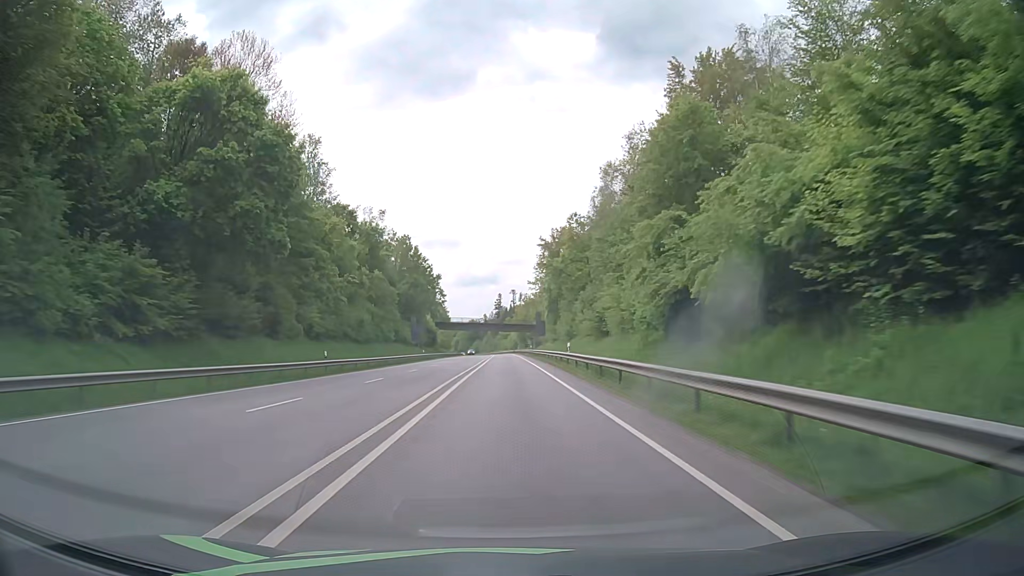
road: primary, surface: asphalt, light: Day
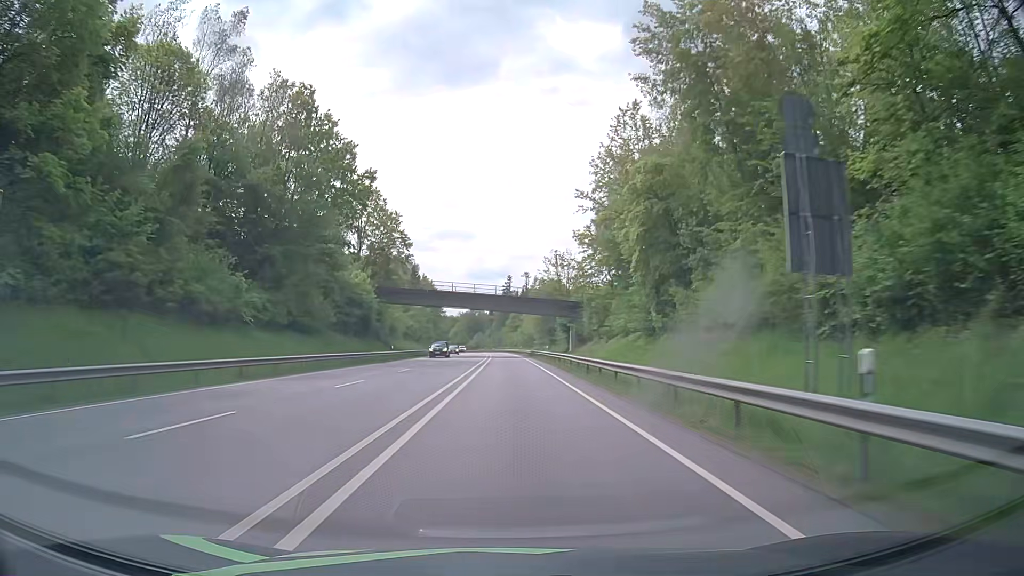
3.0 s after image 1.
(-0.4, +77.9) m; -1°
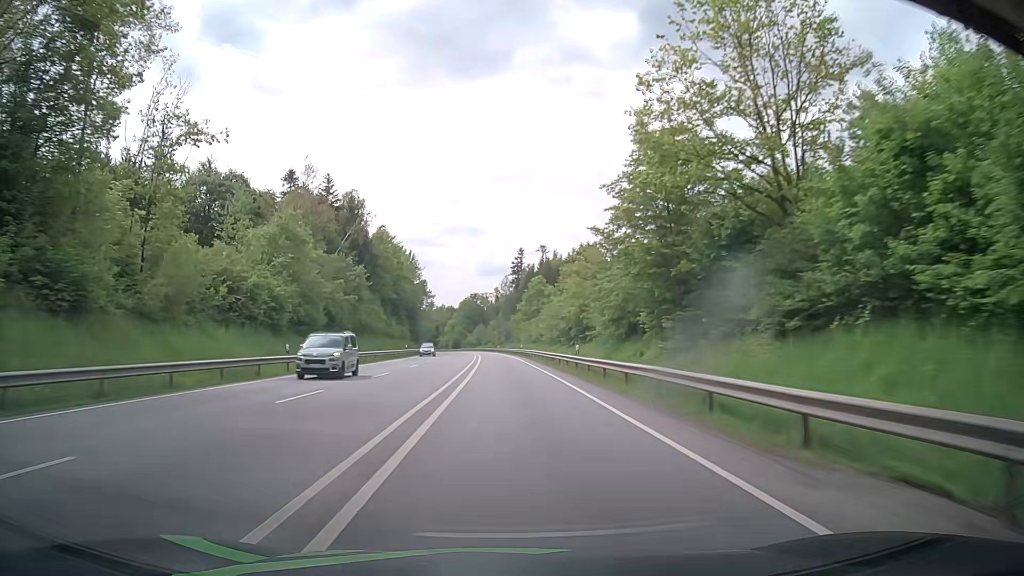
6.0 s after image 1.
(-0.5, +78.3) m; -1°
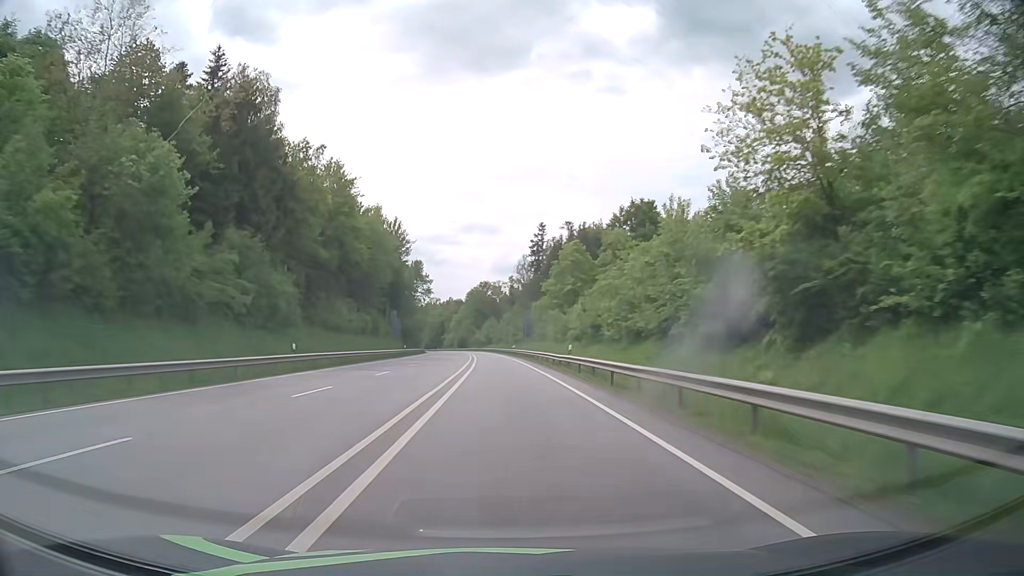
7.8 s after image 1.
(-0.7, +46.8) m; -1°
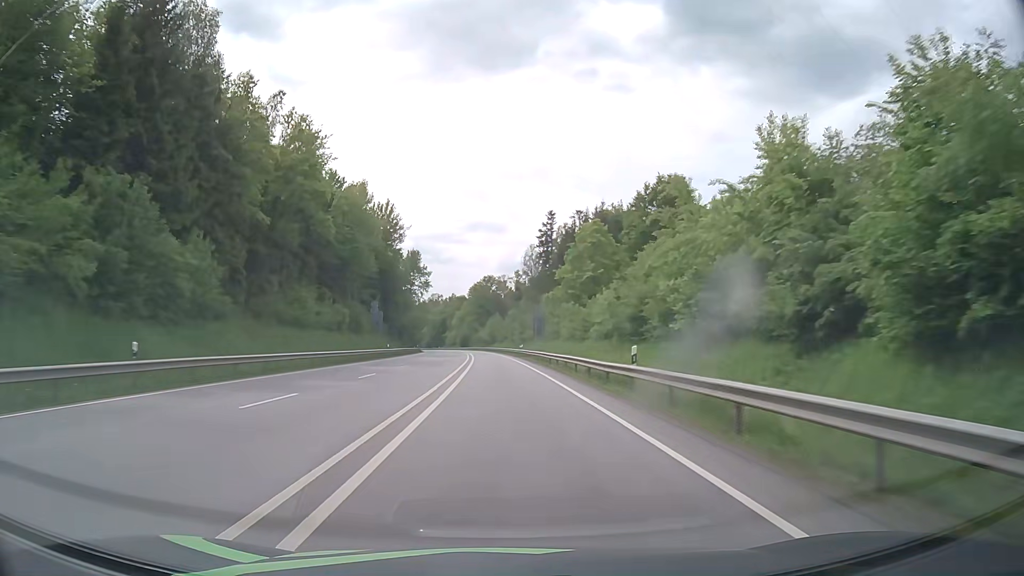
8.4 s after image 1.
(-0.1, +15.6) m; 0°
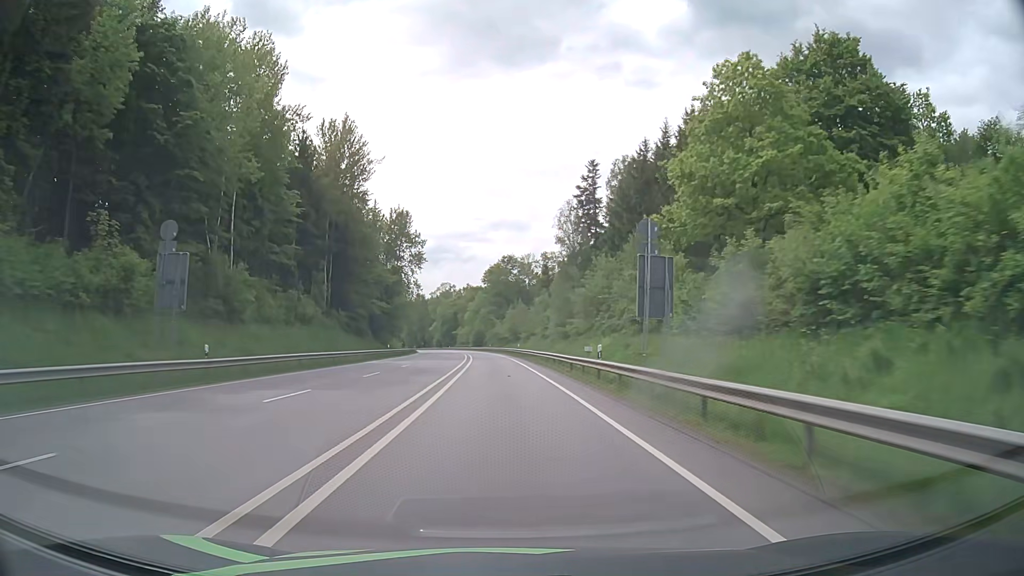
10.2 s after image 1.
(-0.7, +46.7) m; -2°
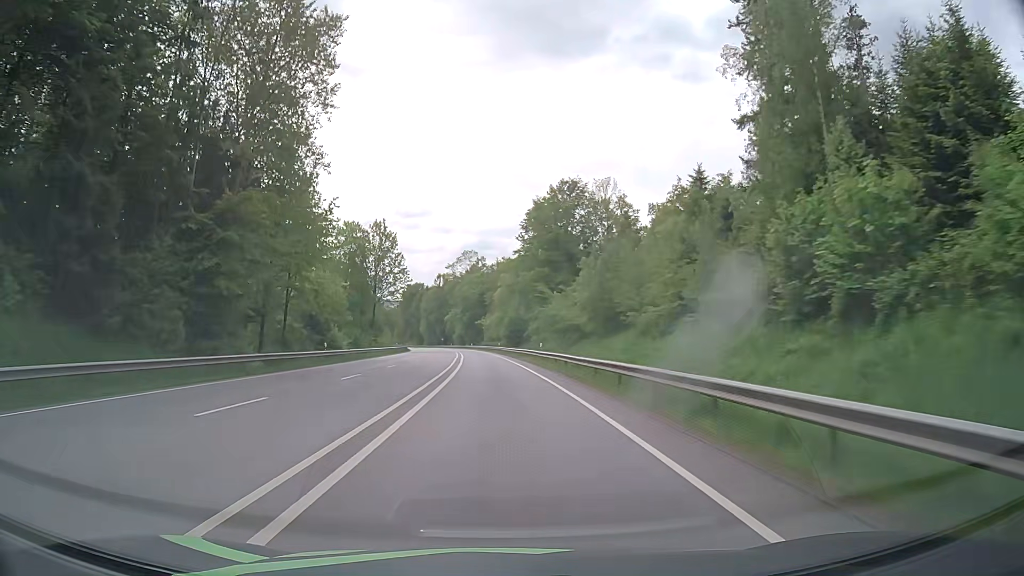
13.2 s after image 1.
(-2.3, +76.4) m; -4°
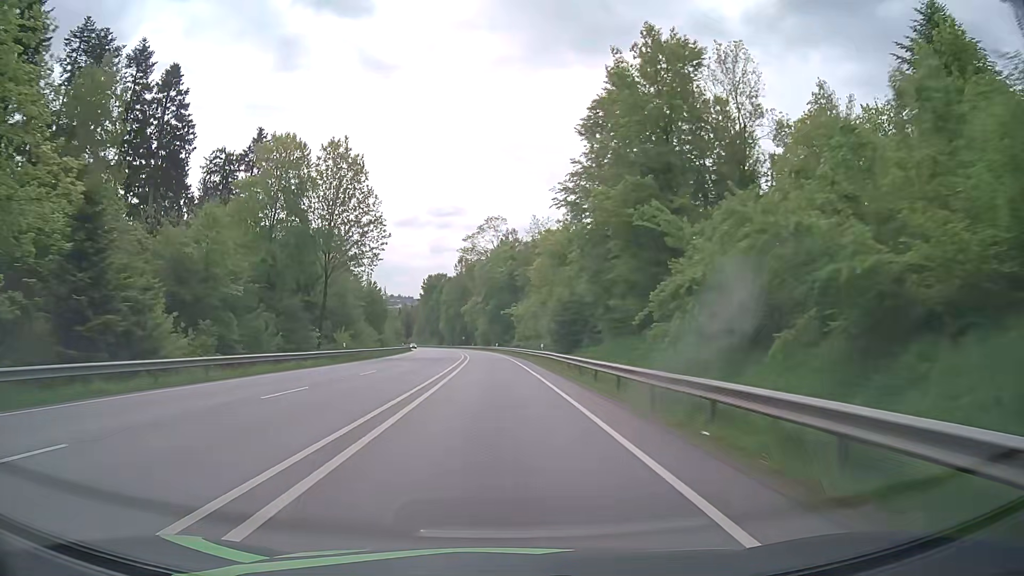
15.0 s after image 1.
(-1.0, +44.5) m; -2°
(0, +10) (0, +20) (-1, +30) (-1, +40) (-2, +50) (-3, +60) (-4, +70) (-4, +80) (-5, +90) (-6, +100) m
